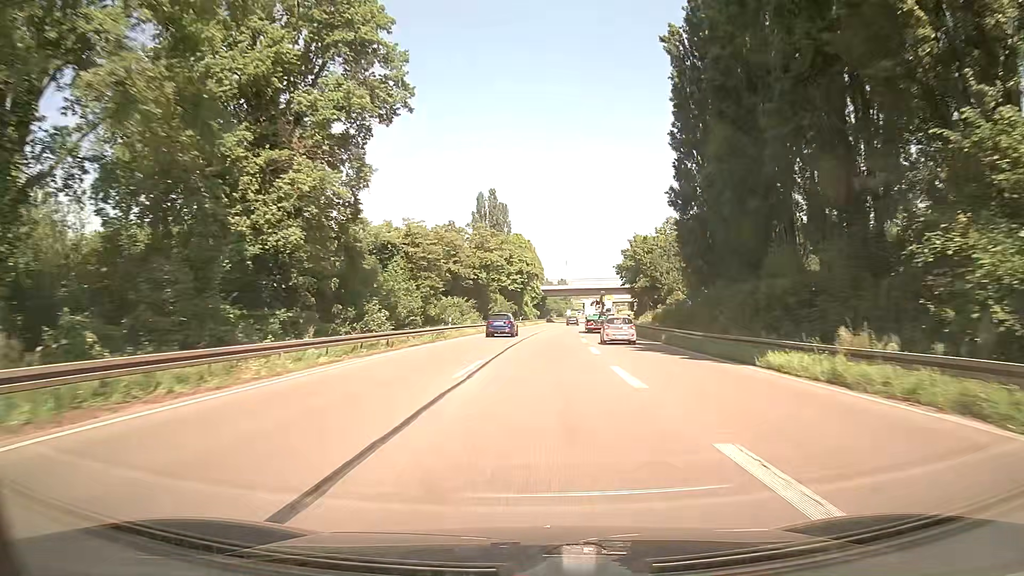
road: trunk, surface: asphalt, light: Day
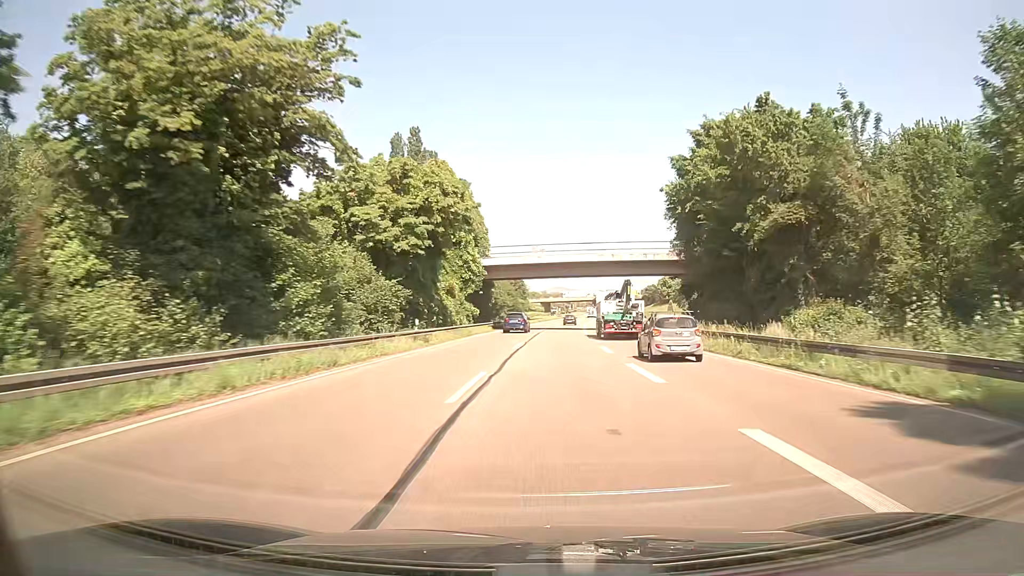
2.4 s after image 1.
(+1.5, +59.5) m; +4°
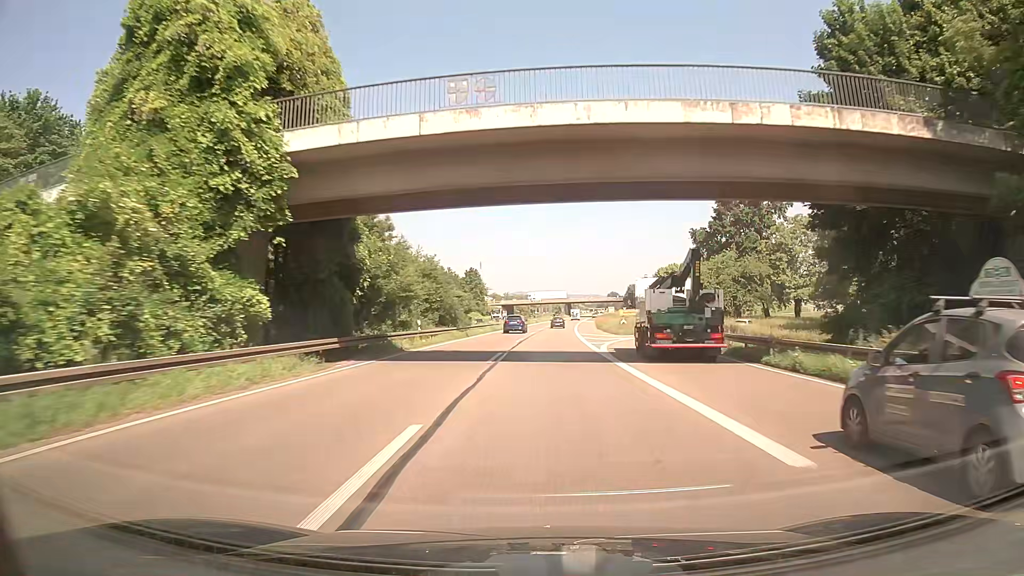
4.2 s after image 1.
(+1.3, +45.1) m; +3°
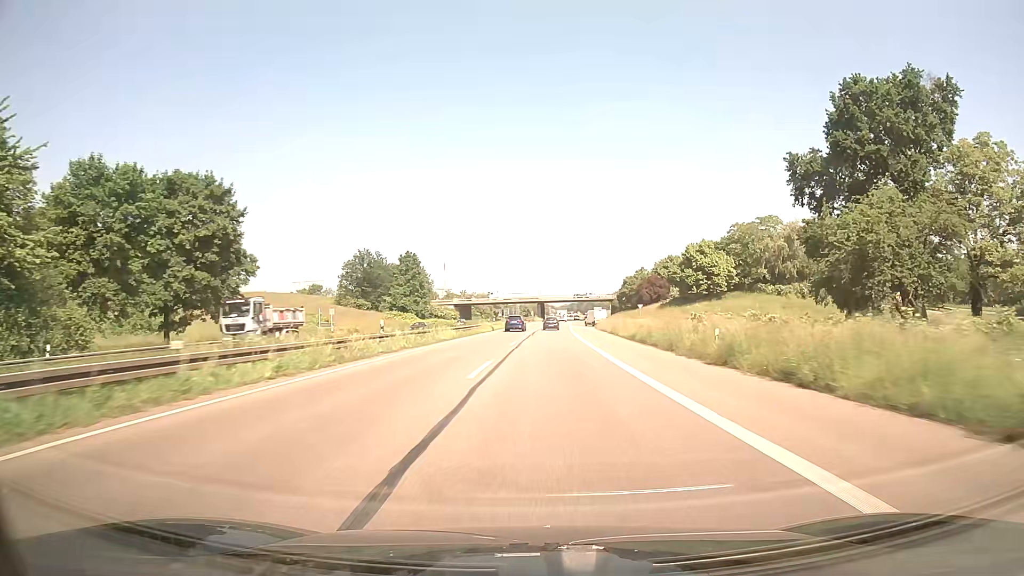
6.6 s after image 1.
(+1.1, +60.6) m; +2°
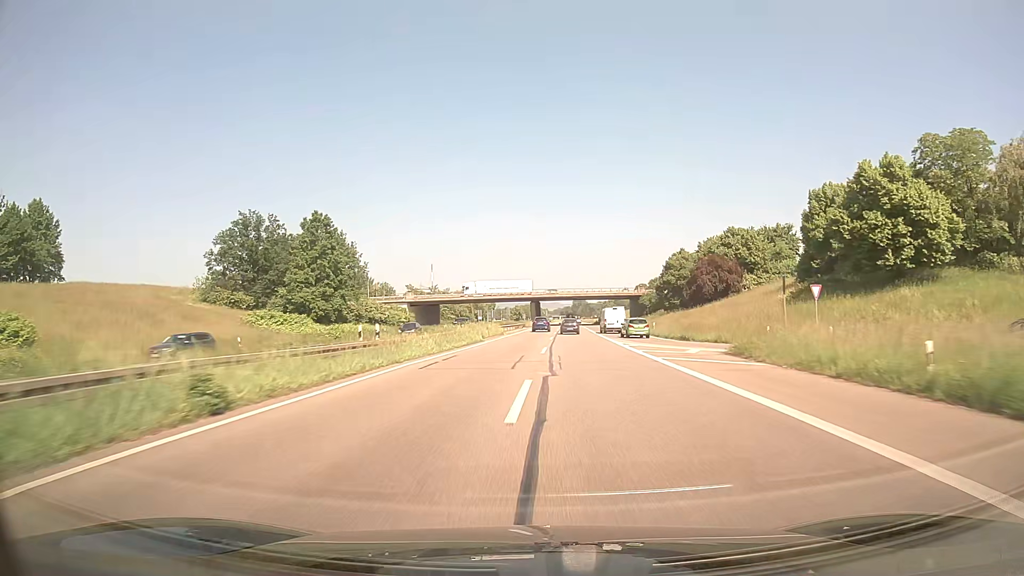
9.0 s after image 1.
(+0.6, +61.7) m; +1°
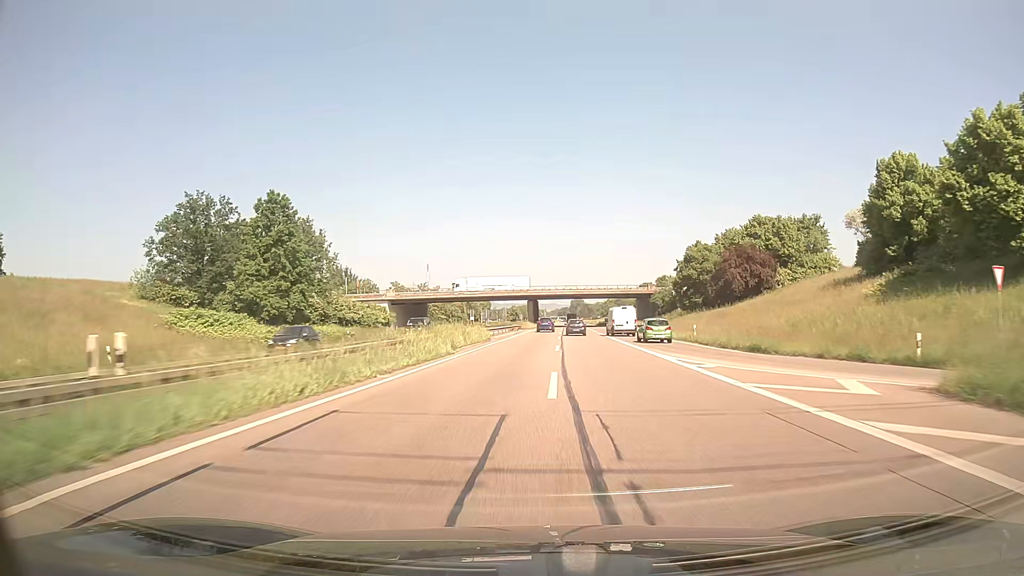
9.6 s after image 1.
(0.0, +15.5) m; 0°
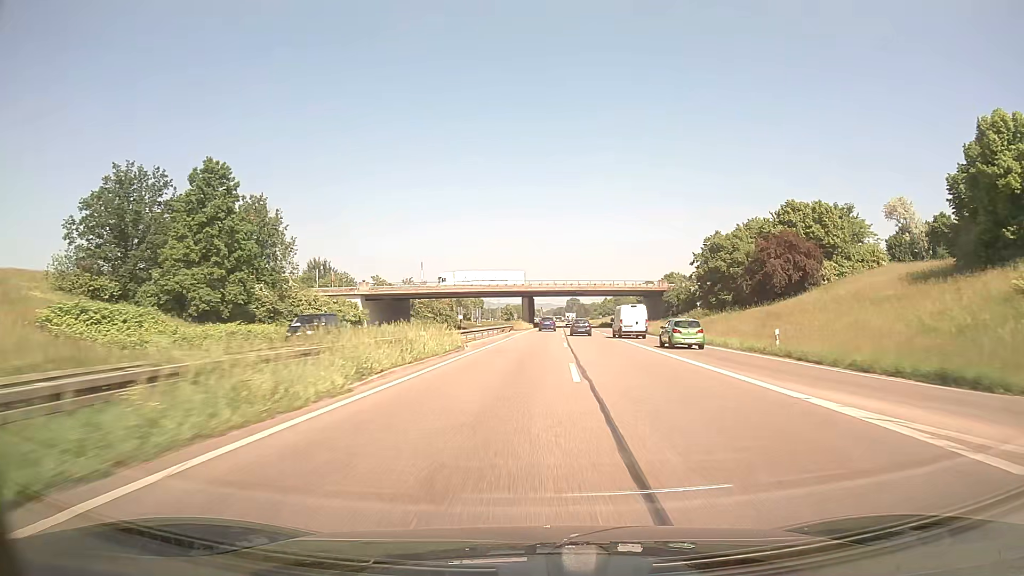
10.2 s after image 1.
(0.0, +15.6) m; 0°
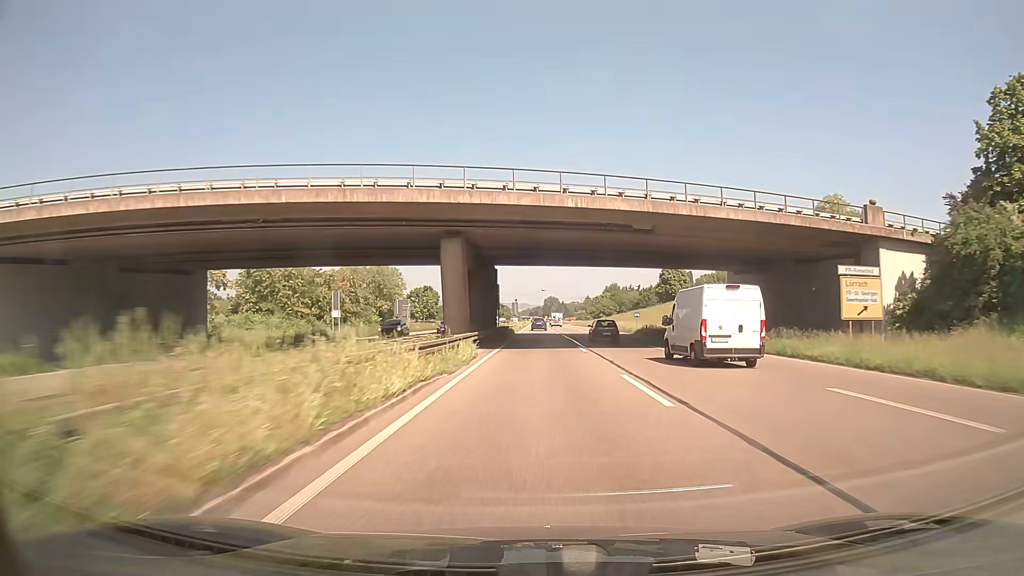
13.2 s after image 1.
(+1.3, +77.8) m; +2°
(0, +10) (0, +20) (0, +30) (0, +40) (+1, +50) (+1, +60) (+1, +70) (+1, +80) (+1, +90) (+1, +100) m
